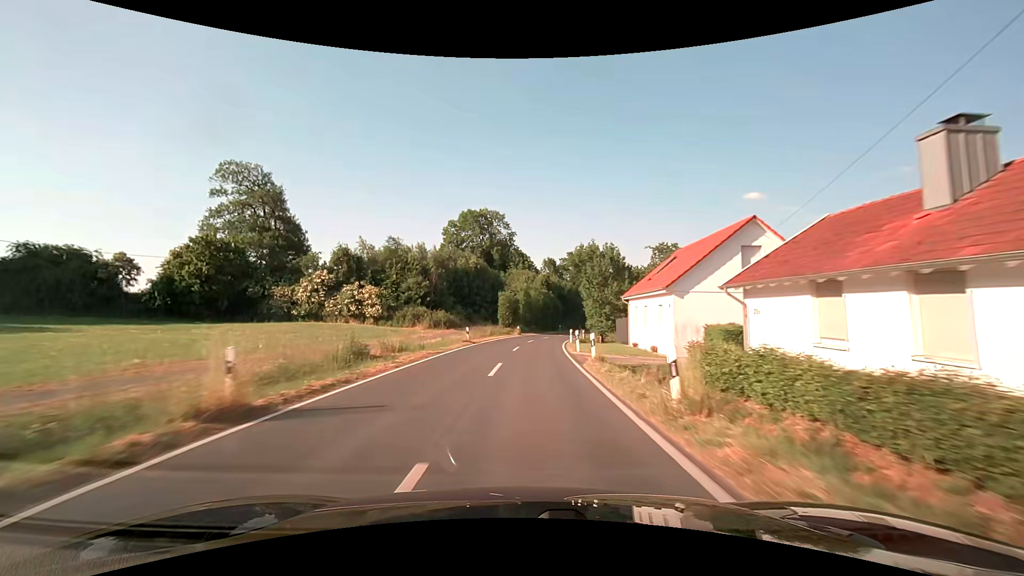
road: secondary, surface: asphalt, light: Day
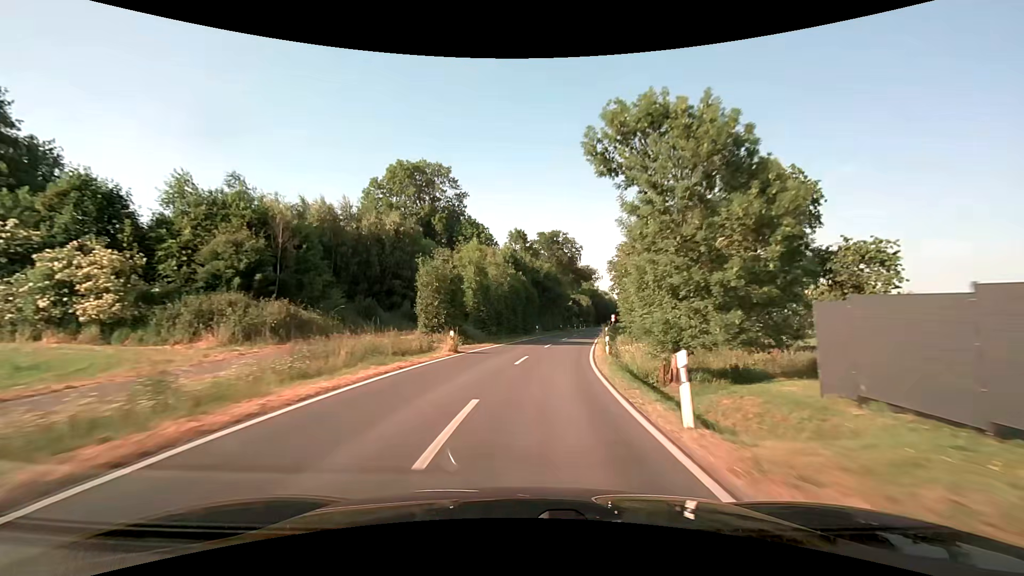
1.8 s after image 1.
(+0.9, +32.6) m; +4°
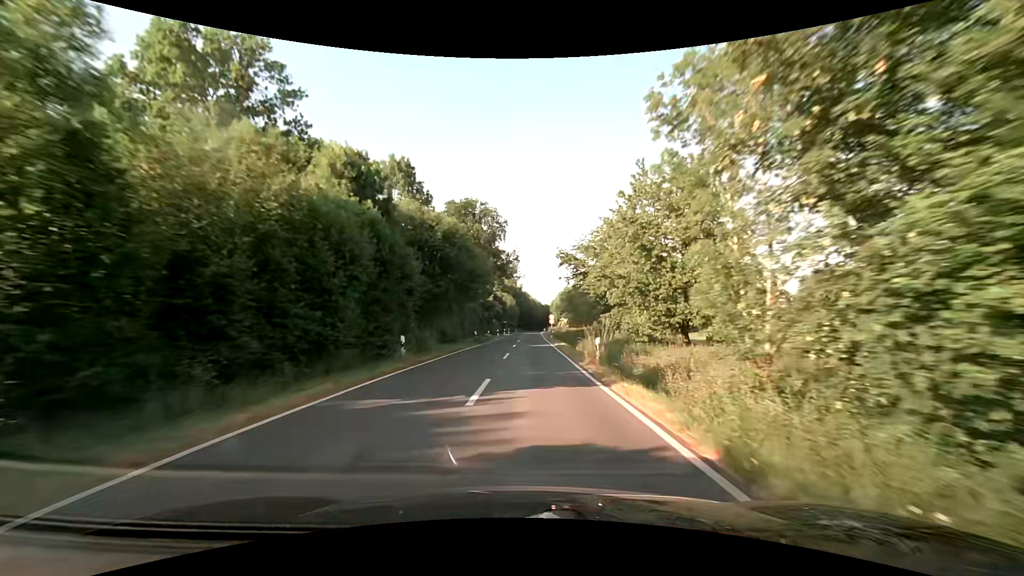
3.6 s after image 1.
(+2.5, +32.8) m; +9°
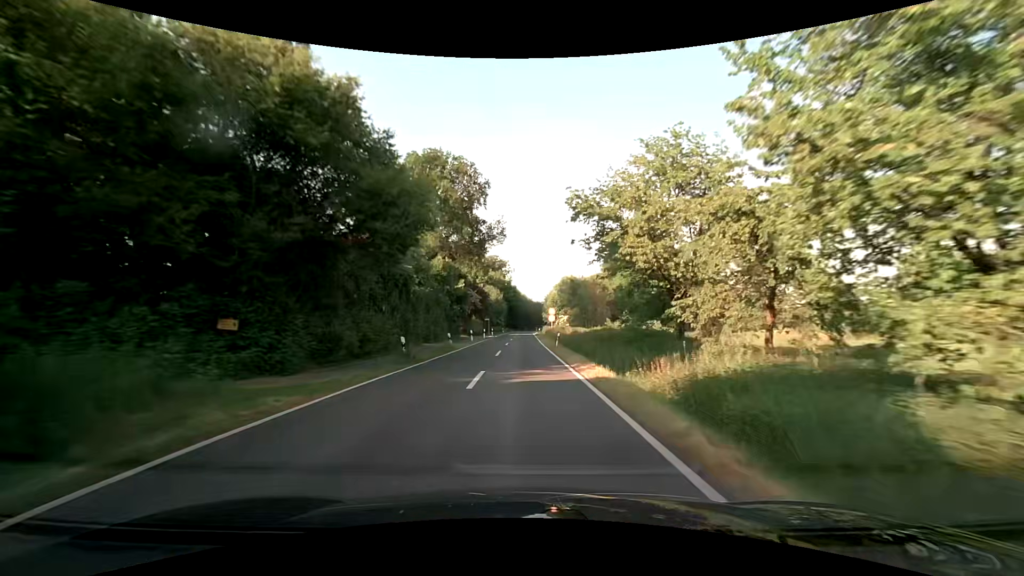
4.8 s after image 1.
(+0.5, +22.0) m; +2°
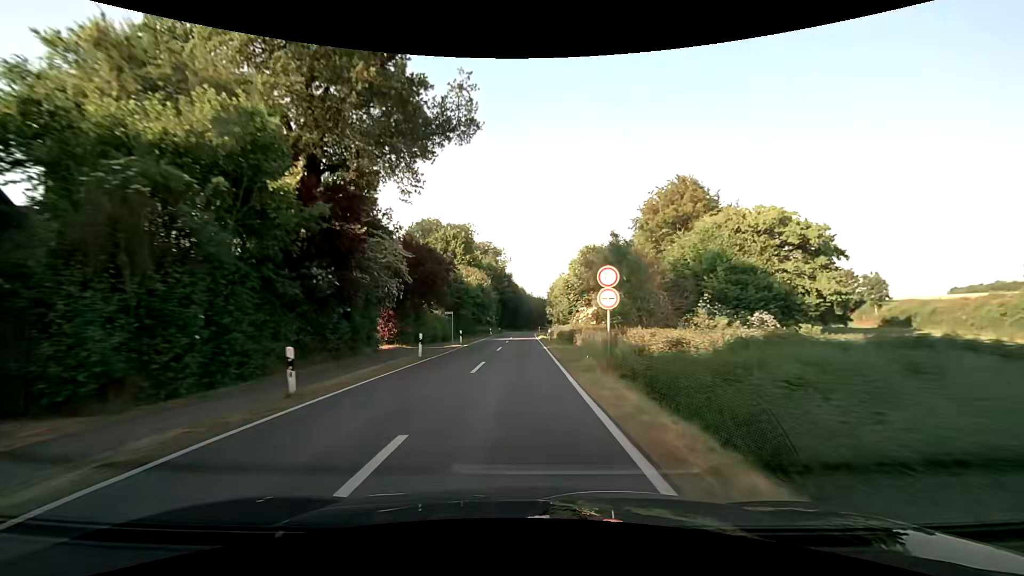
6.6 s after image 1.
(+0.3, +33.0) m; 0°
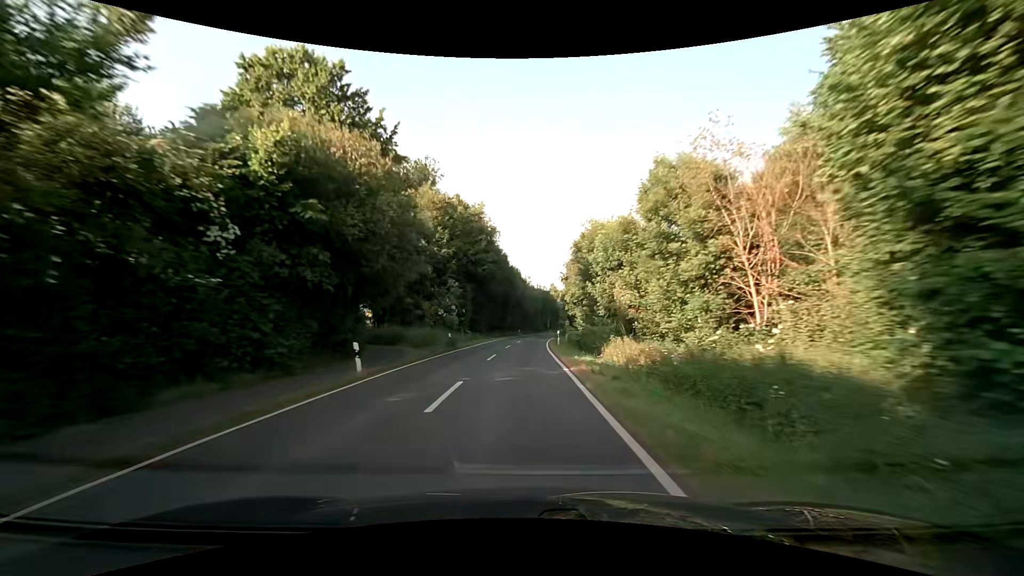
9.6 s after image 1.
(+0.1, +55.0) m; 0°
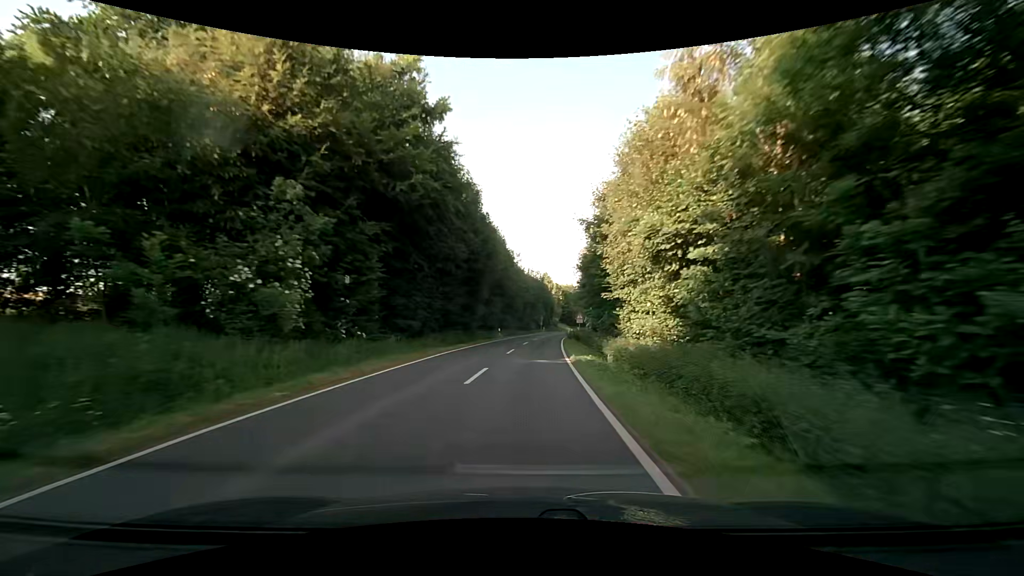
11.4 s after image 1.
(+0.6, +32.9) m; +2°
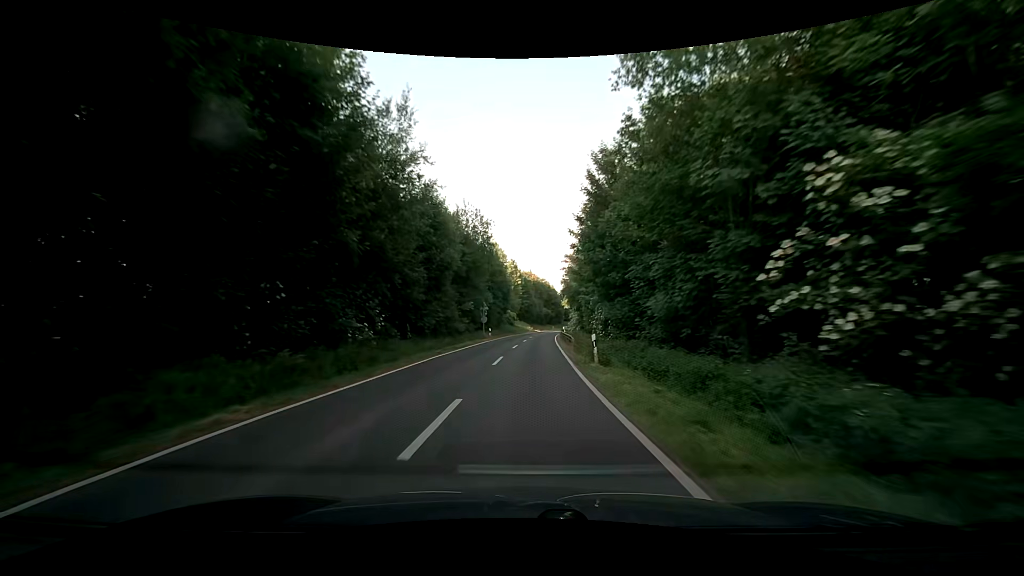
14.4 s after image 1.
(+2.9, +54.7) m; +5°
(0, +10) (0, +20) (+1, +30) (+1, +40) (+2, +50) (+2, +60) (+3, +70) (+4, +80) (+5, +90) (+6, +100) m
